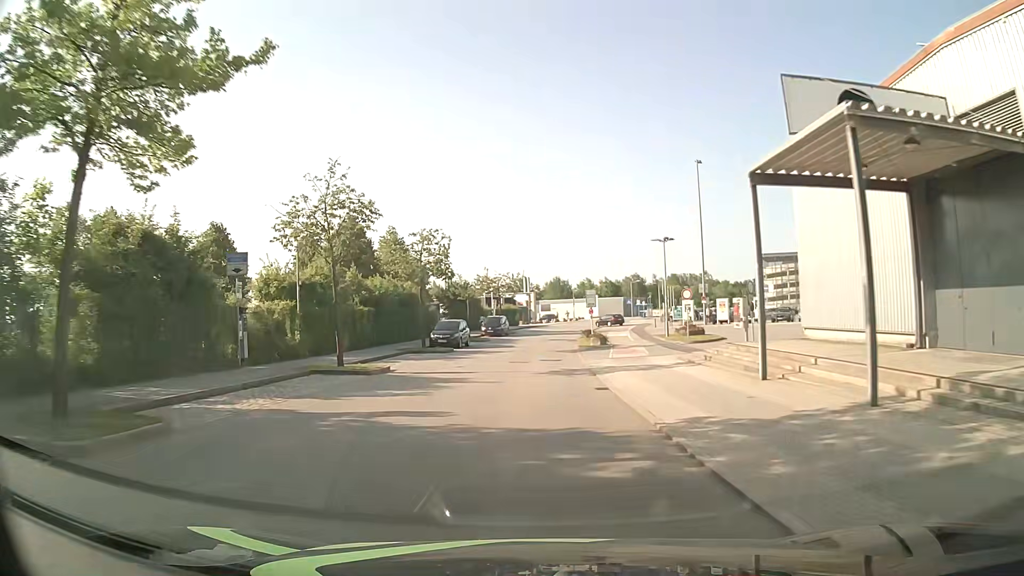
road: residential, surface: asphalt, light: Day
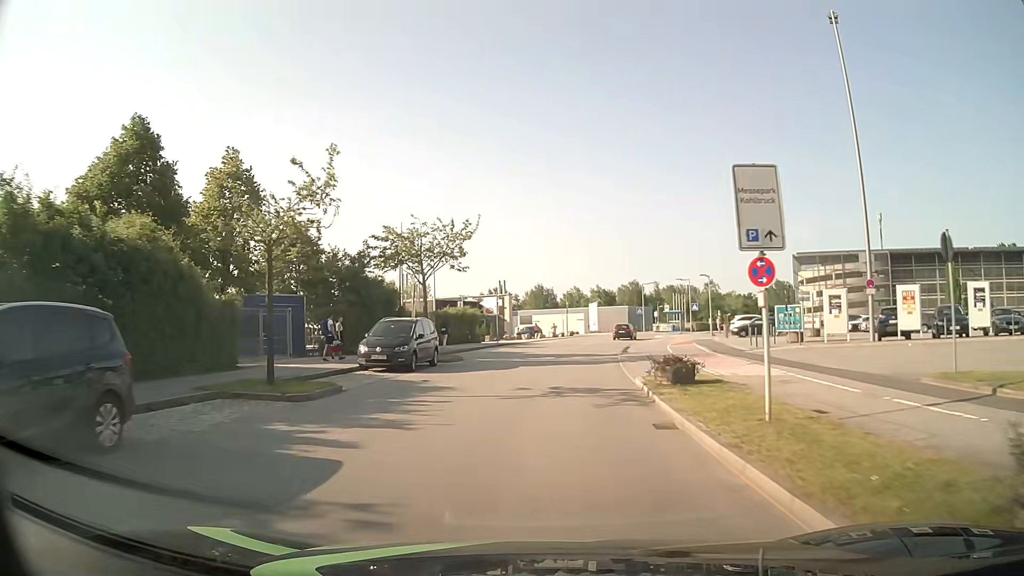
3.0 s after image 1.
(+0.1, +35.4) m; +1°
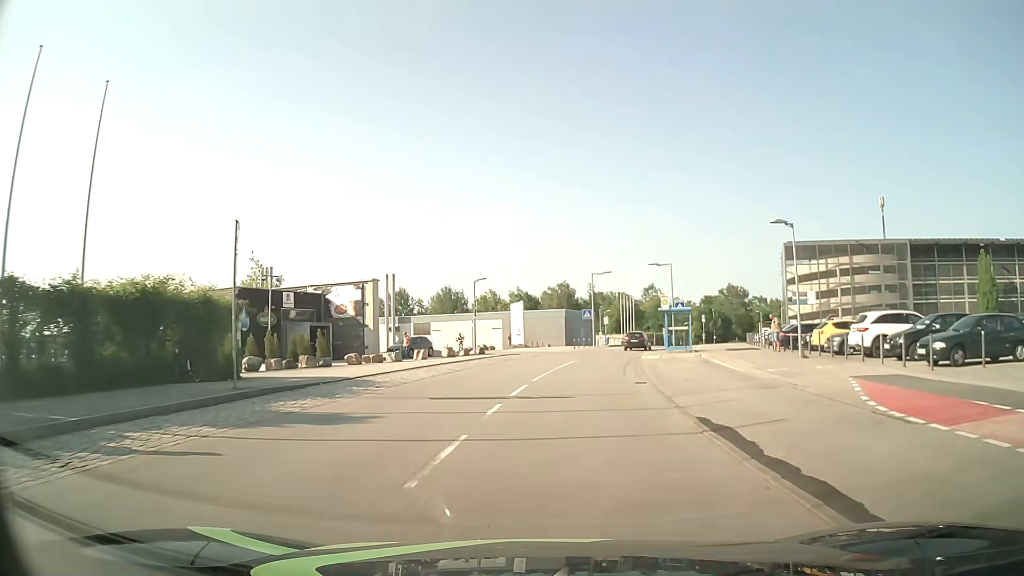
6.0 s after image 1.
(+1.8, +33.1) m; +7°
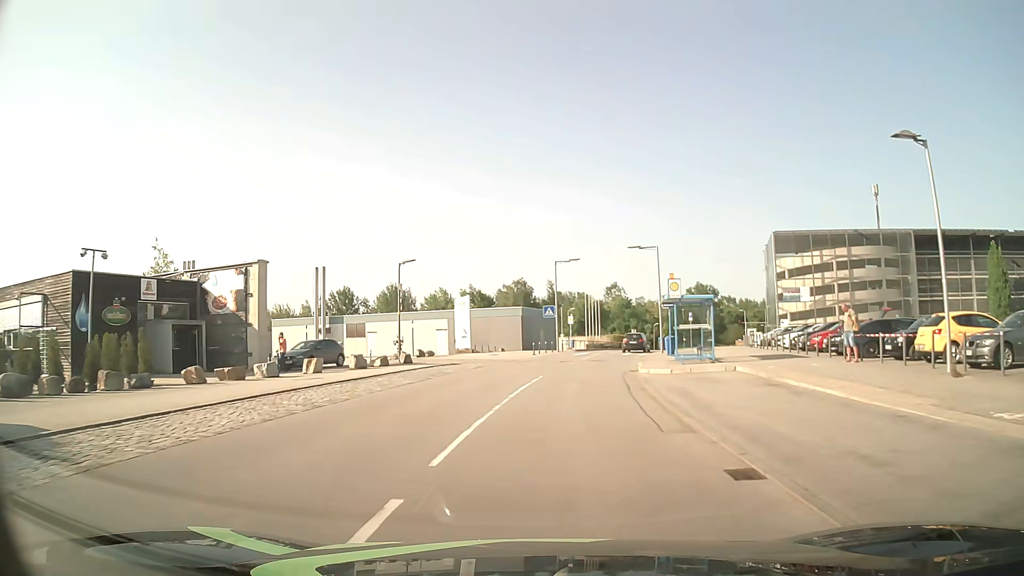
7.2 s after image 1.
(+0.4, +12.4) m; +4°
